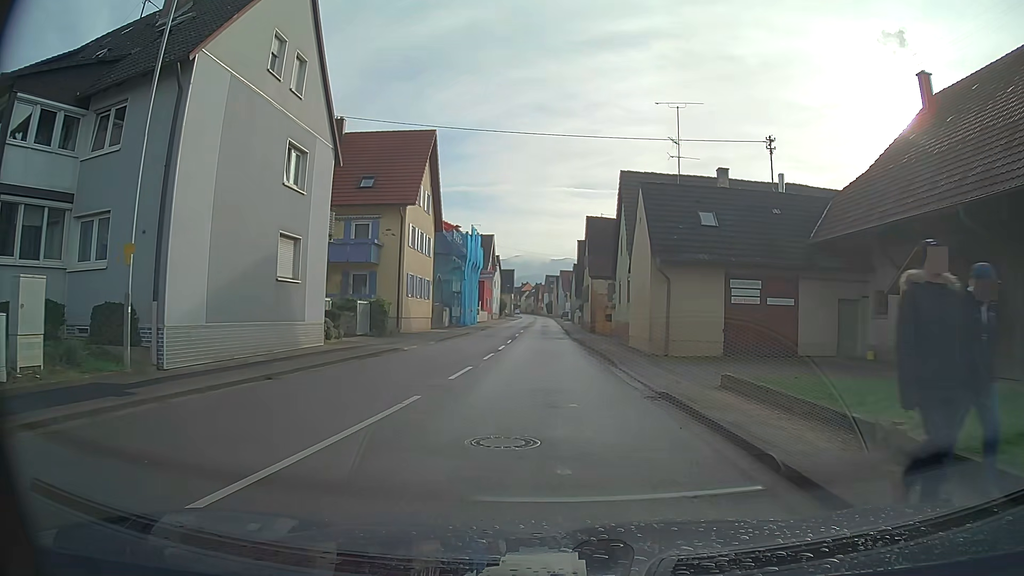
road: secondary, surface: asphalt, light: Day
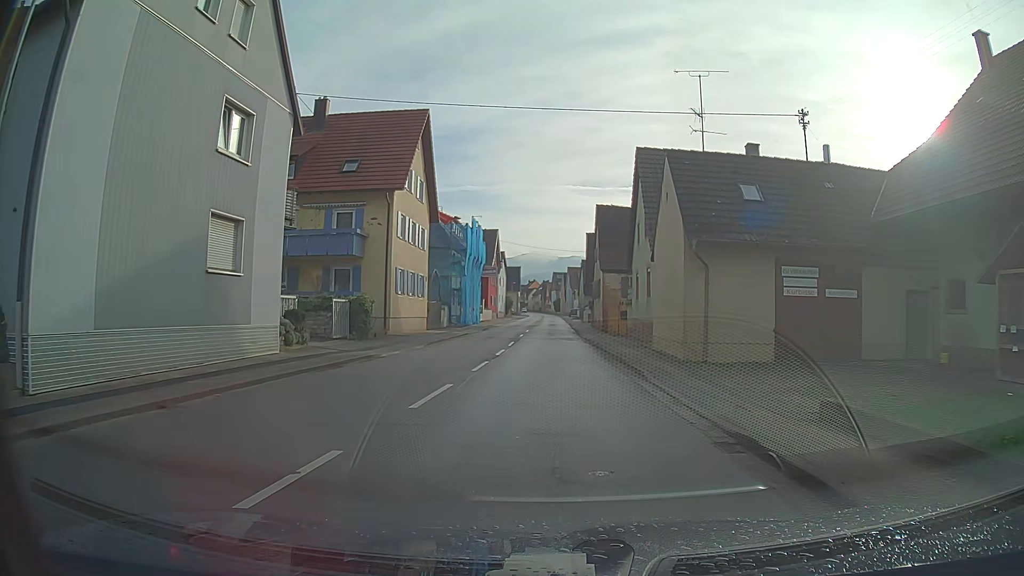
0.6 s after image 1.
(0.0, +4.5) m; 0°
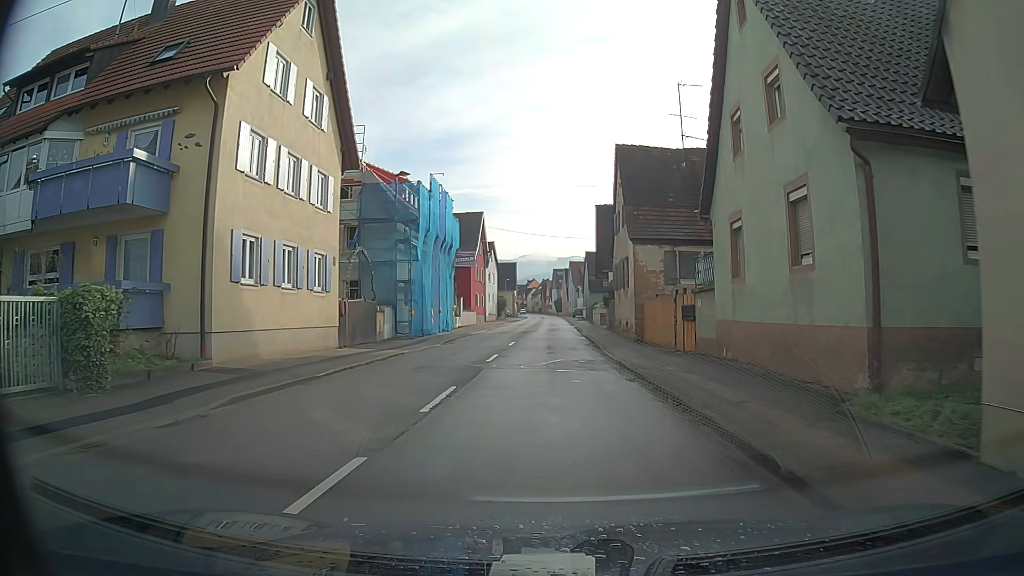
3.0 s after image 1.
(-0.2, +18.0) m; -1°
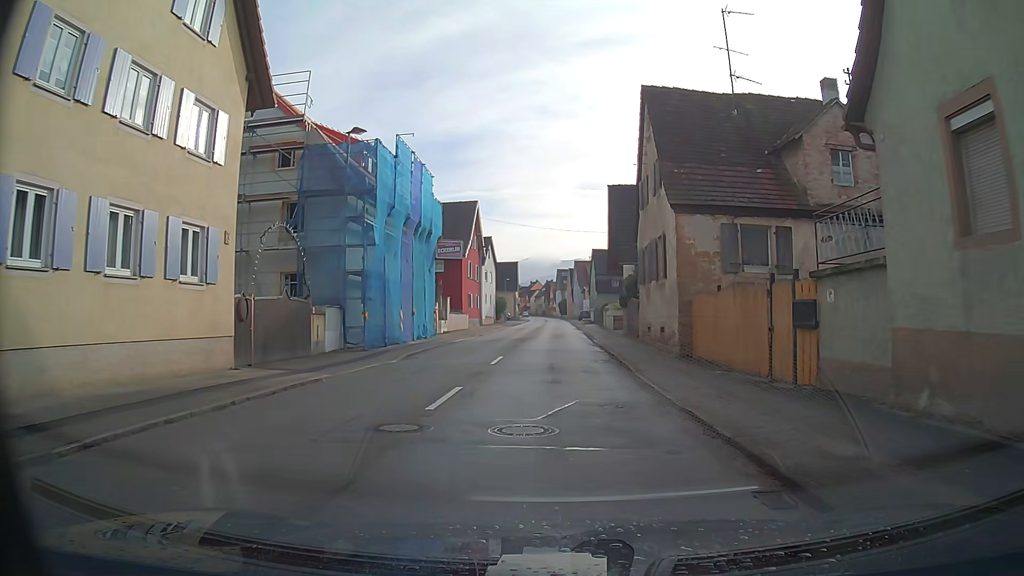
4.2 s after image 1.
(+0.1, +9.0) m; +1°
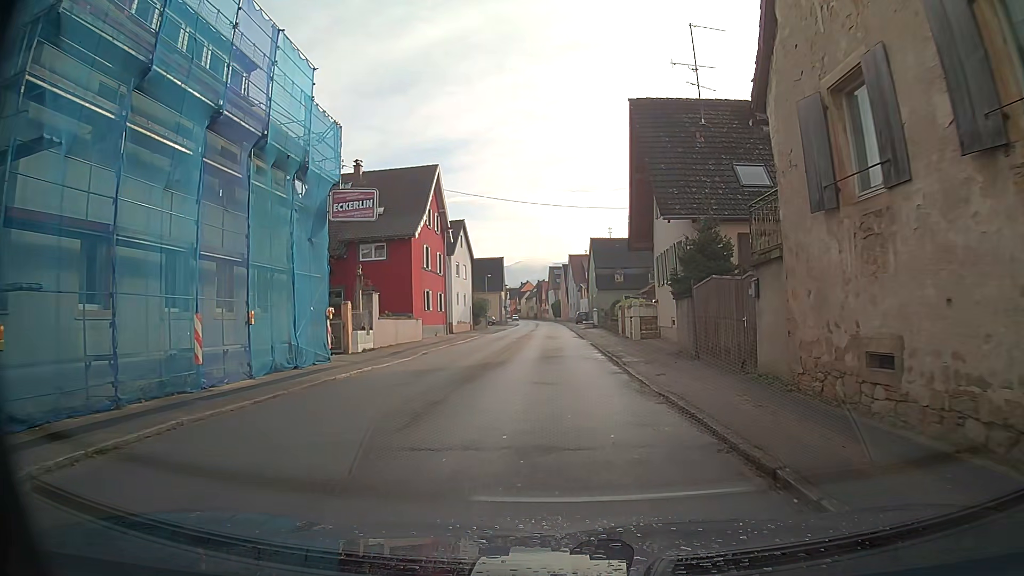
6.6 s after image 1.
(+0.1, +17.8) m; +1°
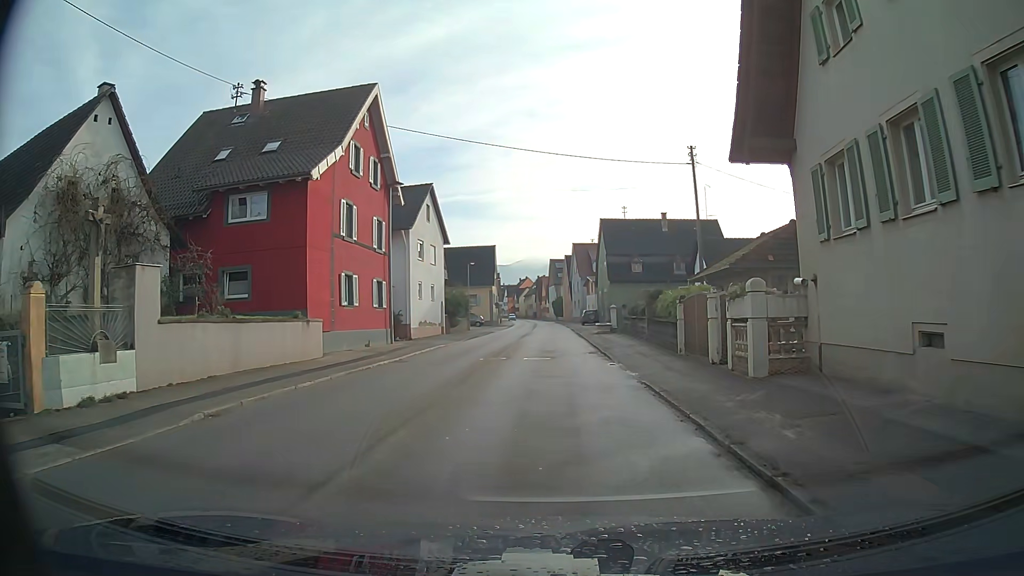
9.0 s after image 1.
(0.0, +17.7) m; 0°
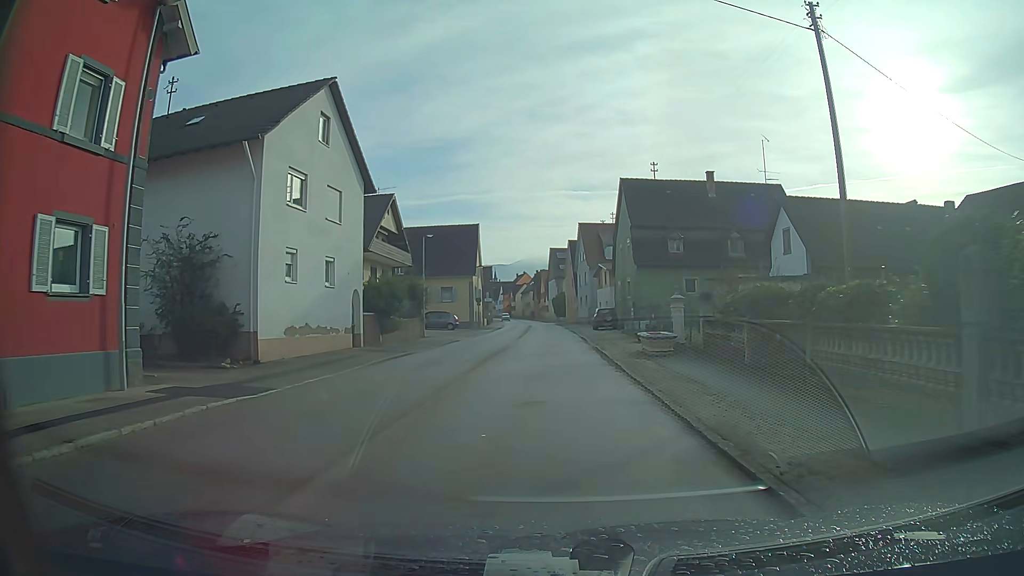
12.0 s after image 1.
(+0.1, +22.2) m; 0°
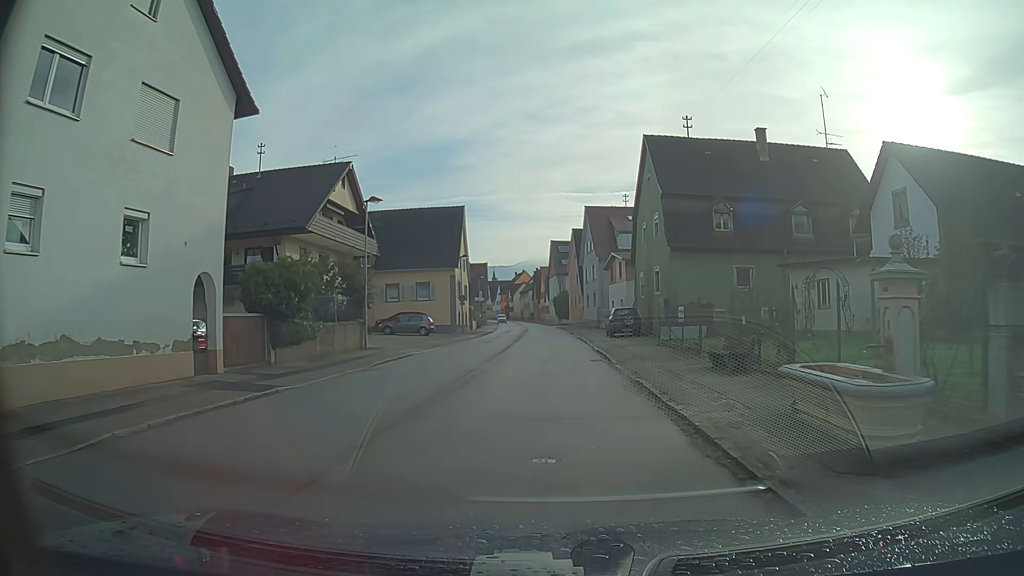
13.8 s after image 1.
(0.0, +13.3) m; 0°
